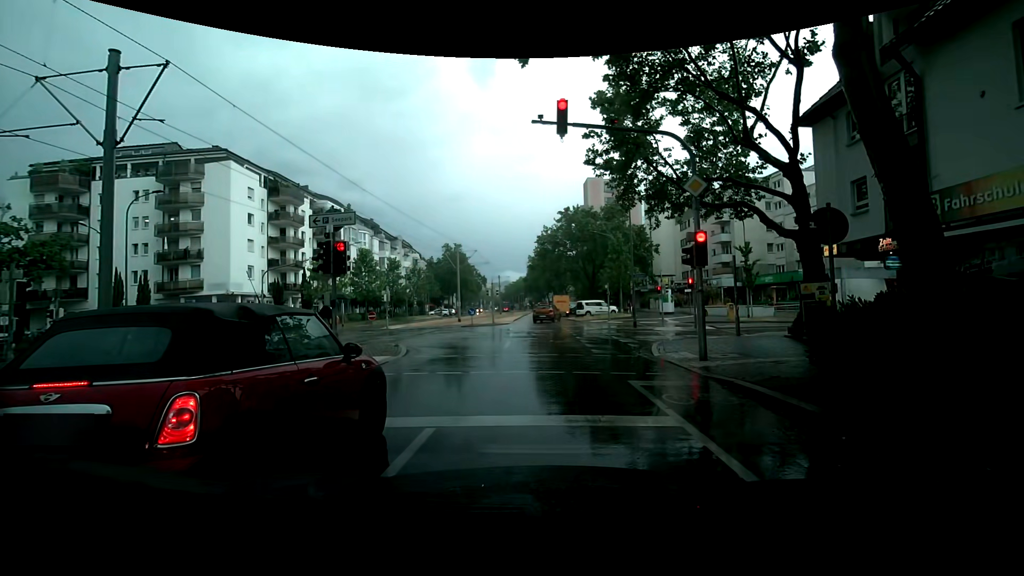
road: tertiary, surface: asphalt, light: Day
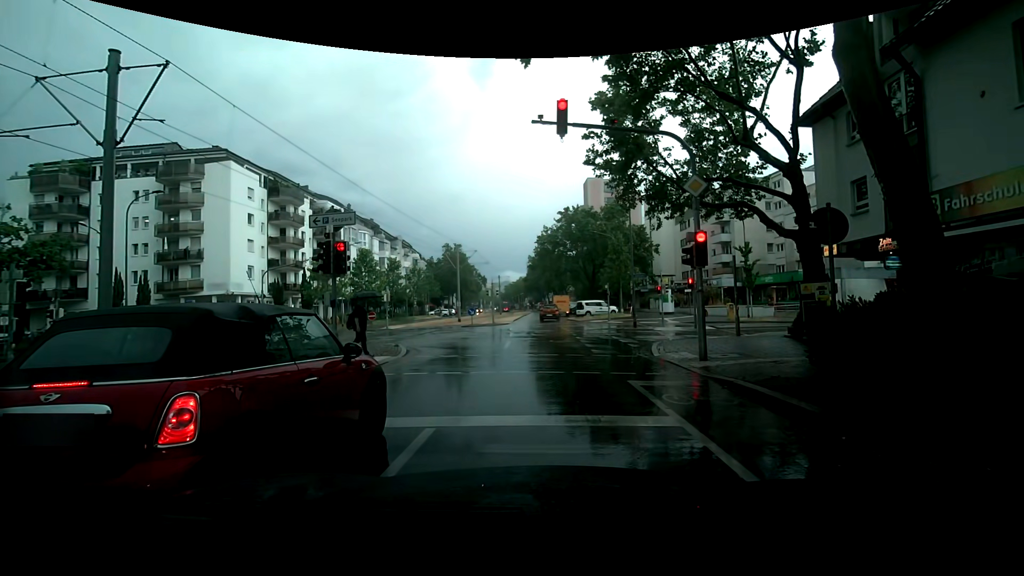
(0.0, 0.0) m; 0°
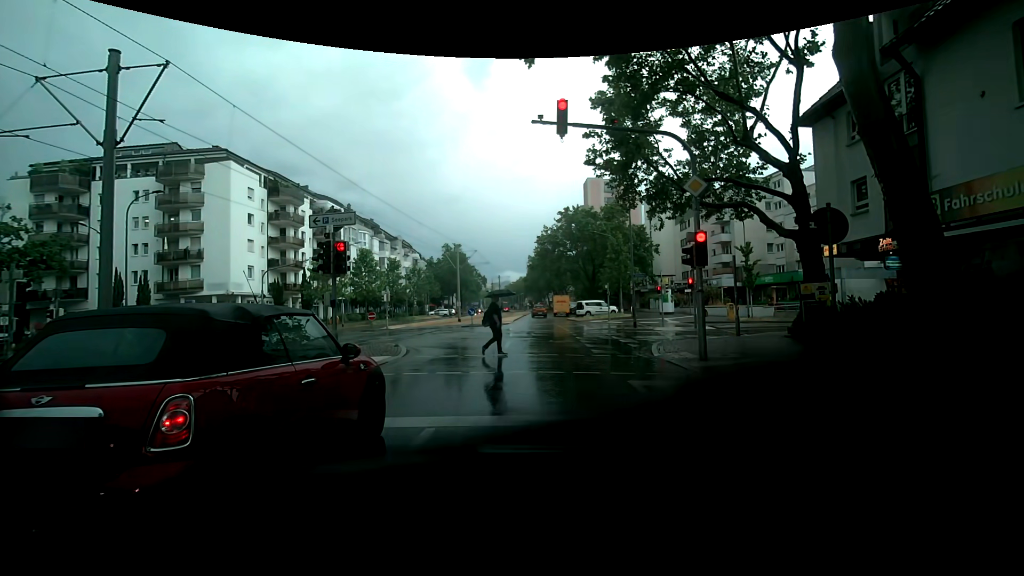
(0.0, 0.0) m; 0°
